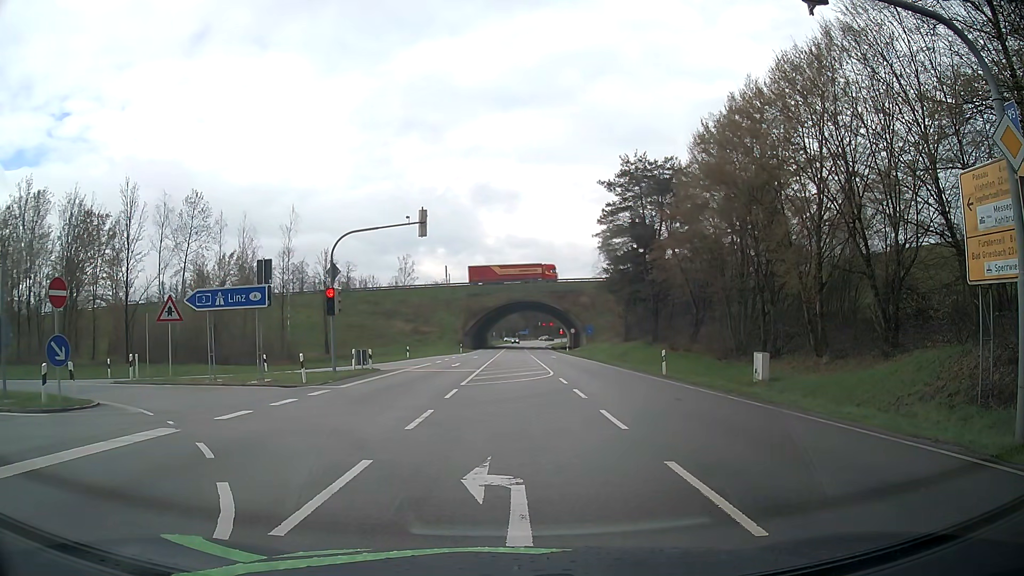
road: secondary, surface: asphalt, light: Day
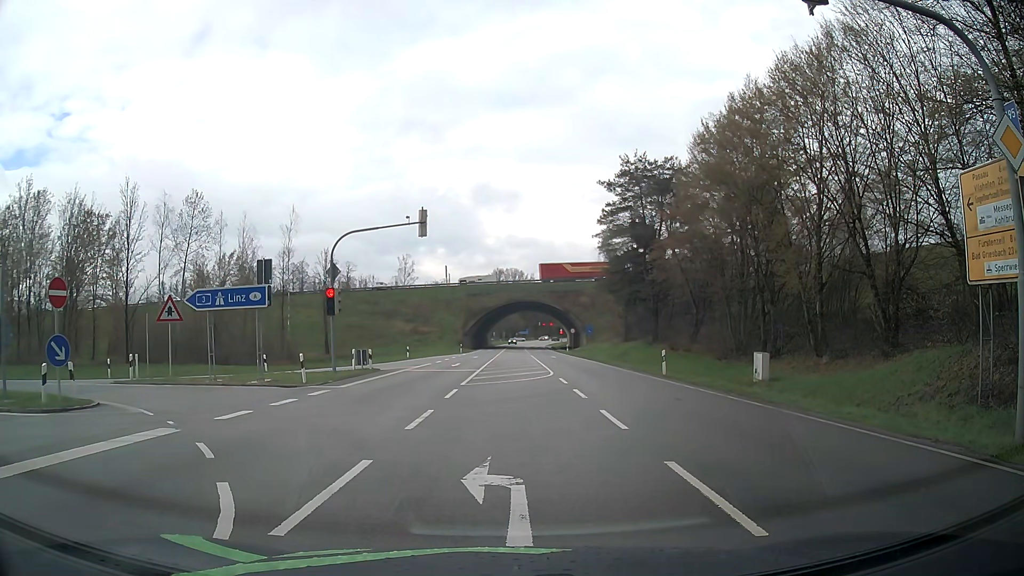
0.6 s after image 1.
(0.0, 0.0) m; 0°
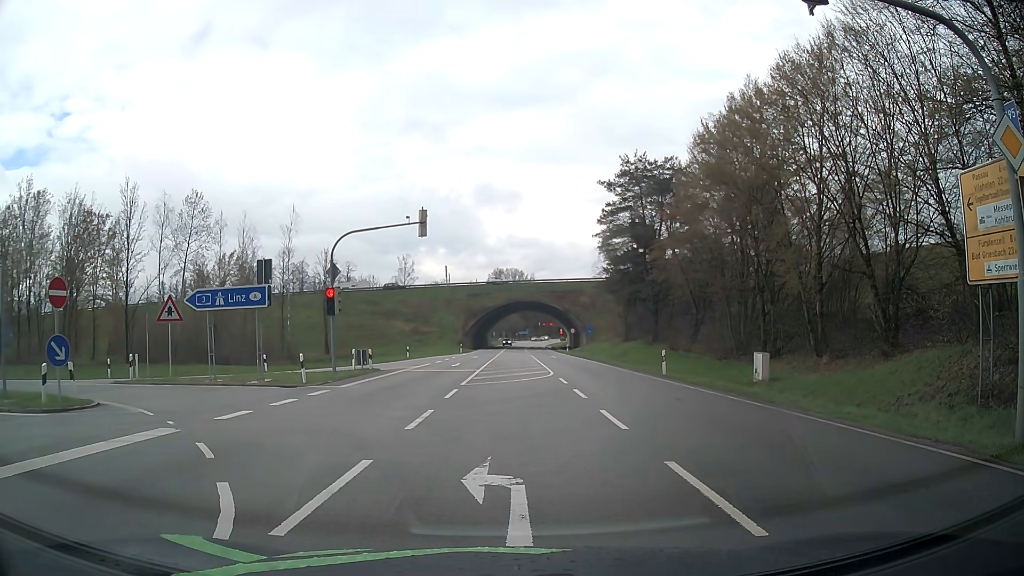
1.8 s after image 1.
(0.0, 0.0) m; 0°
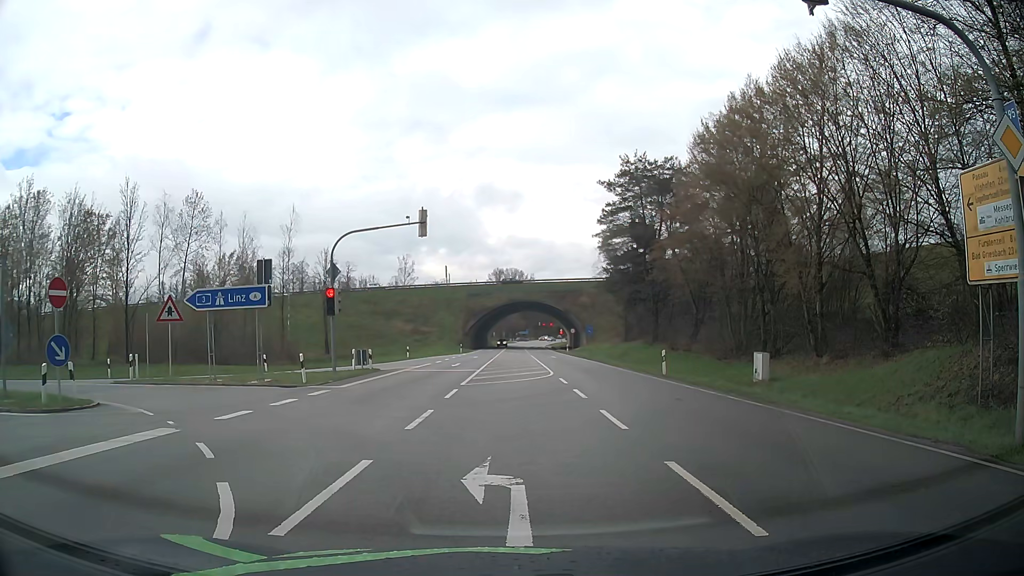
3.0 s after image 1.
(0.0, 0.0) m; 0°
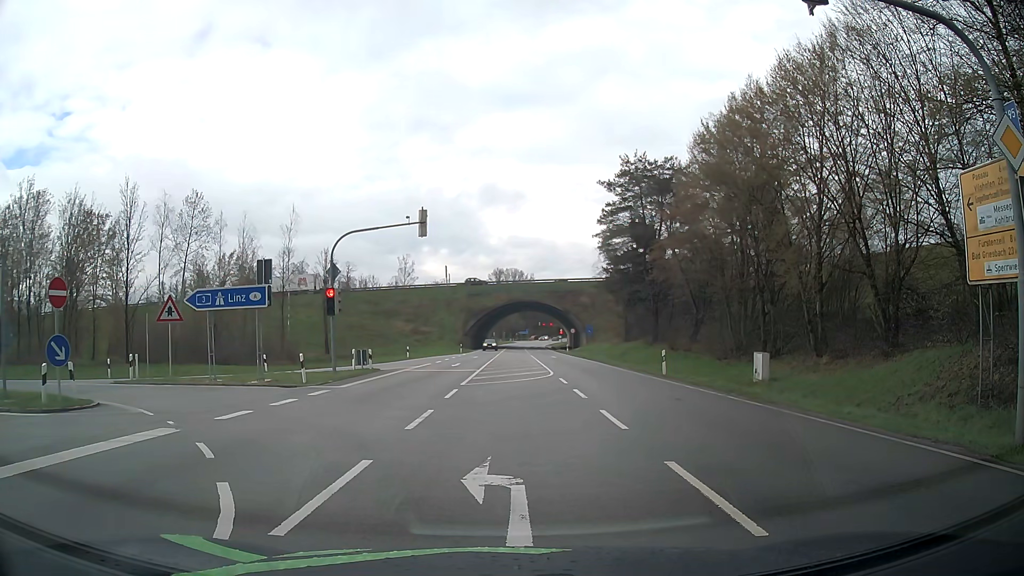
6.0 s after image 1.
(0.0, 0.0) m; 0°
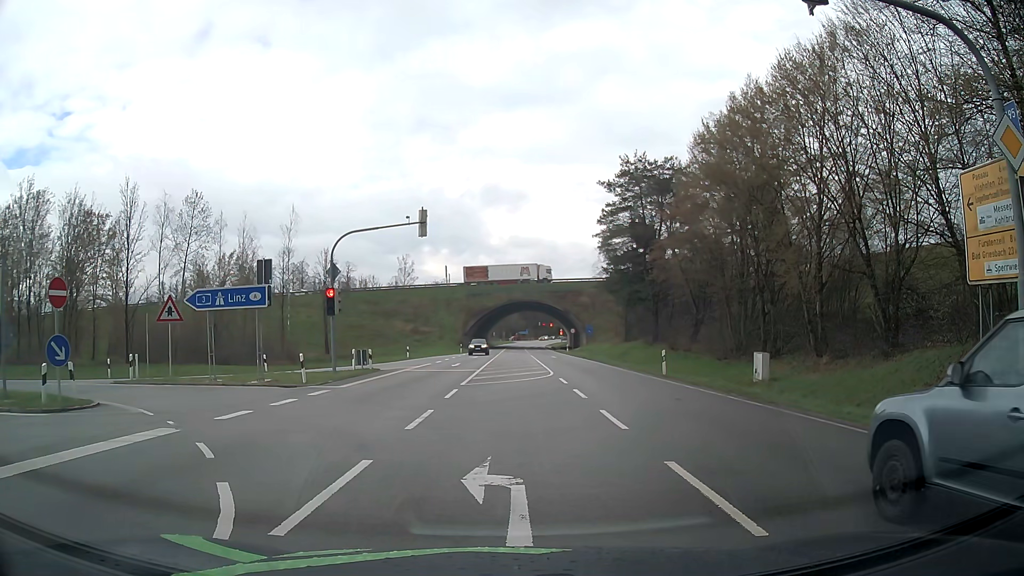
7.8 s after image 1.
(0.0, 0.0) m; 0°
